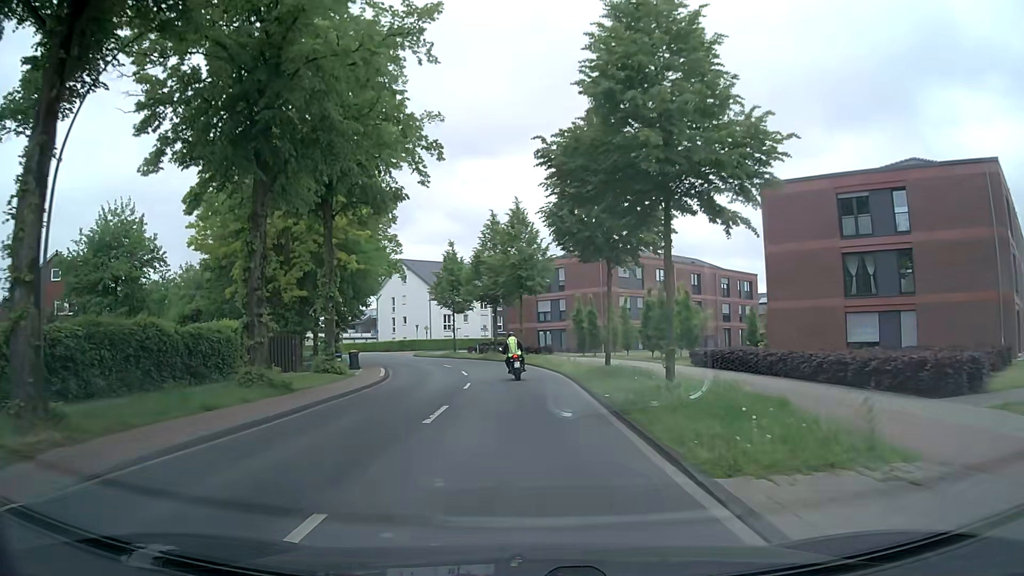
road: secondary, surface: asphalt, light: Day
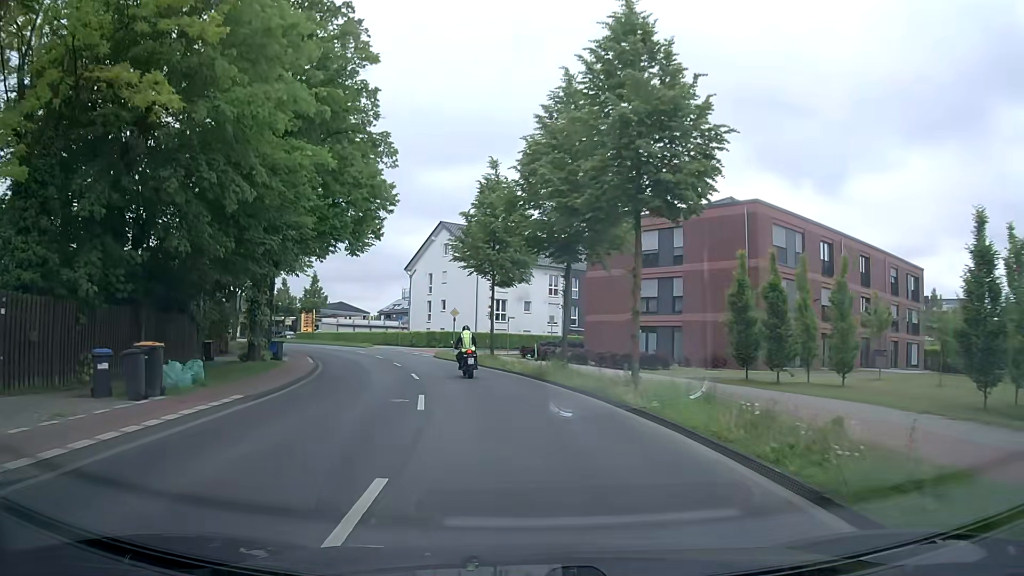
(-0.9, +26.0) m; -6°
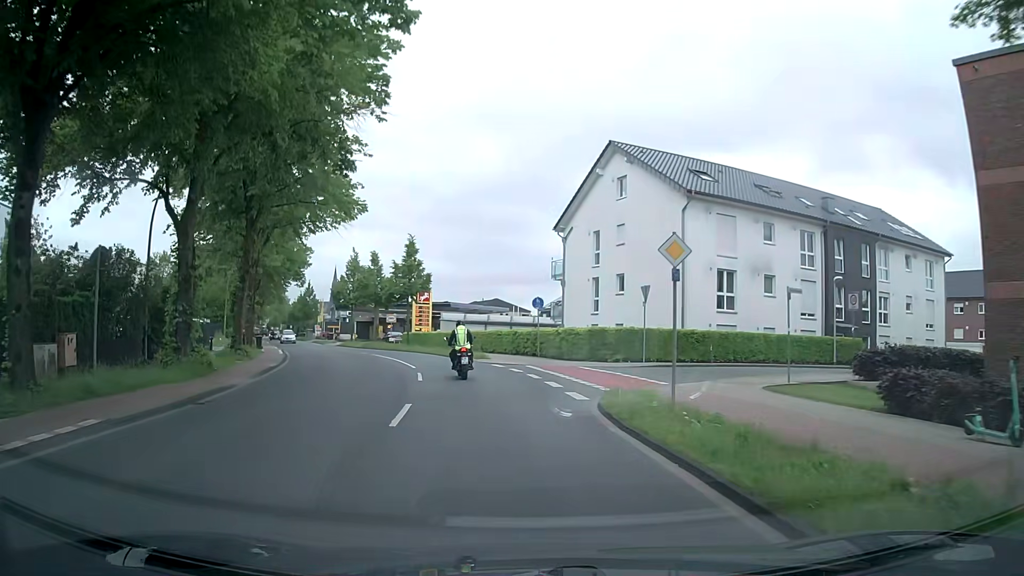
(-3.3, +29.8) m; -15°
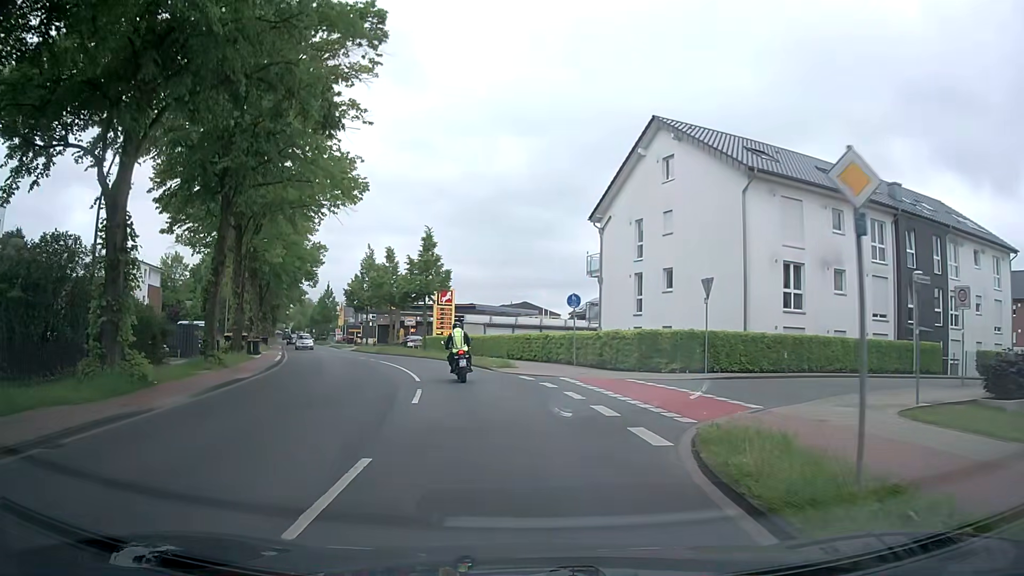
(0.0, +5.6) m; -2°
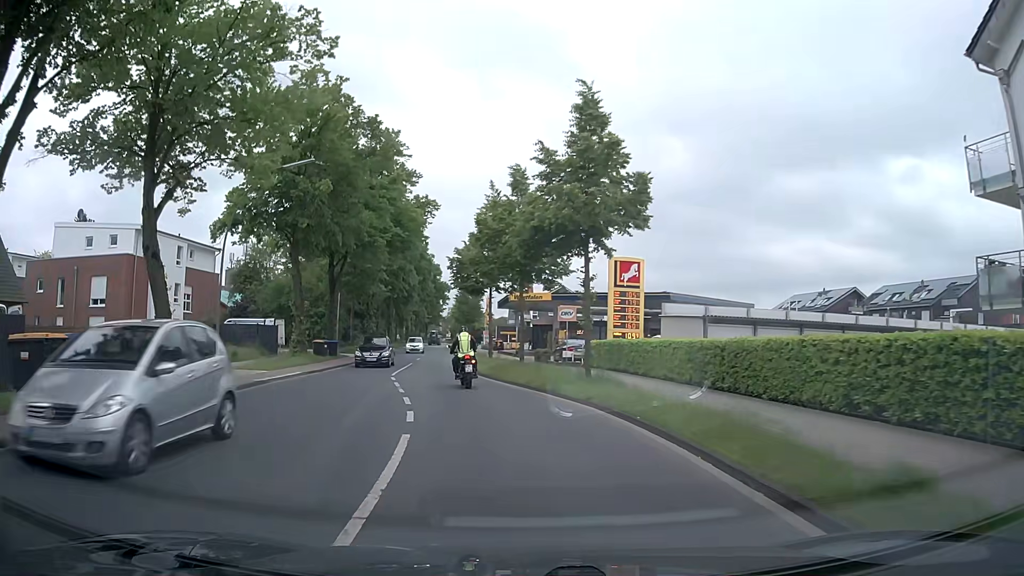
(-2.9, +26.4) m; -13°
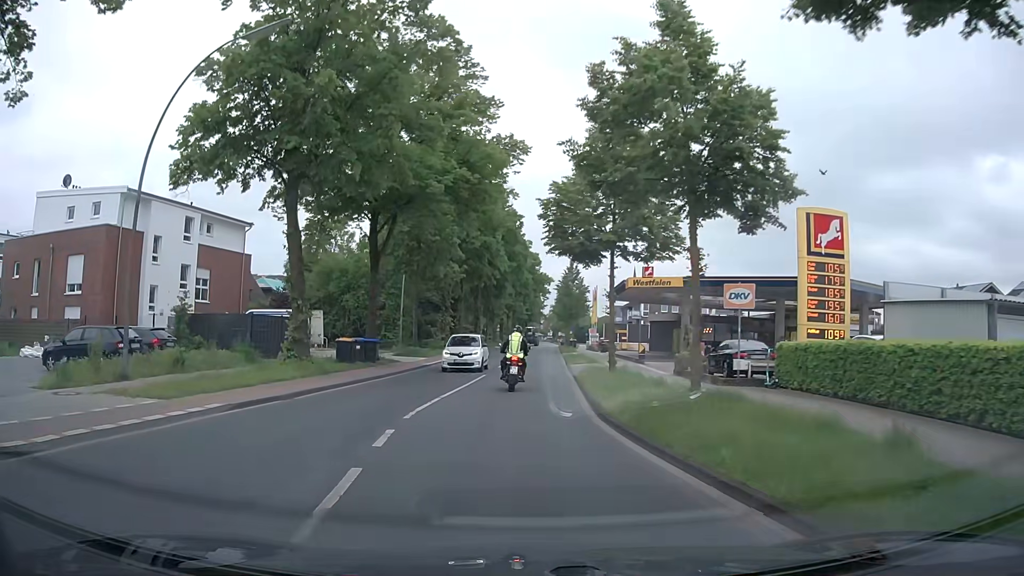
(-1.3, +14.2) m; -10°
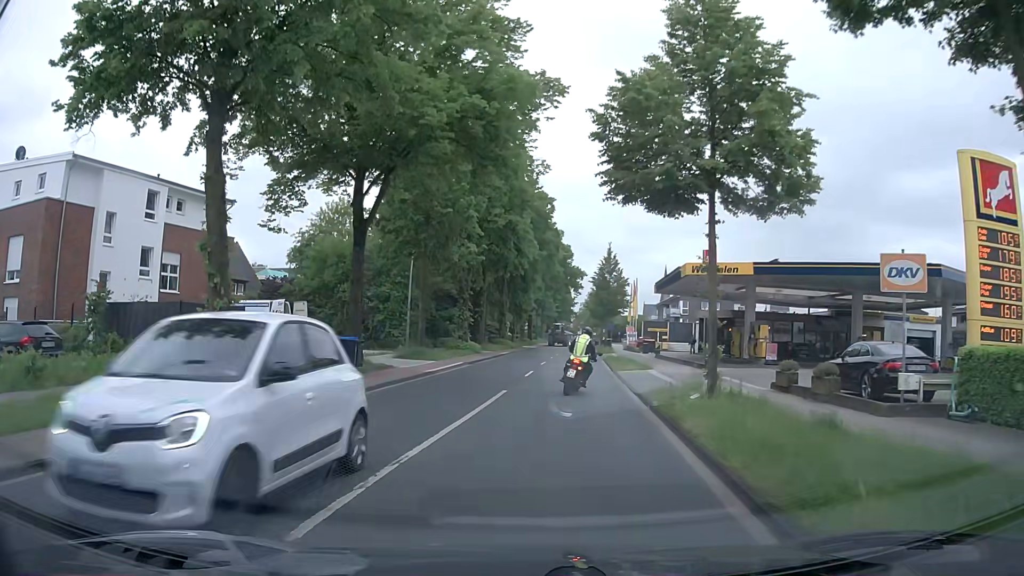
(-0.2, +8.2) m; -2°
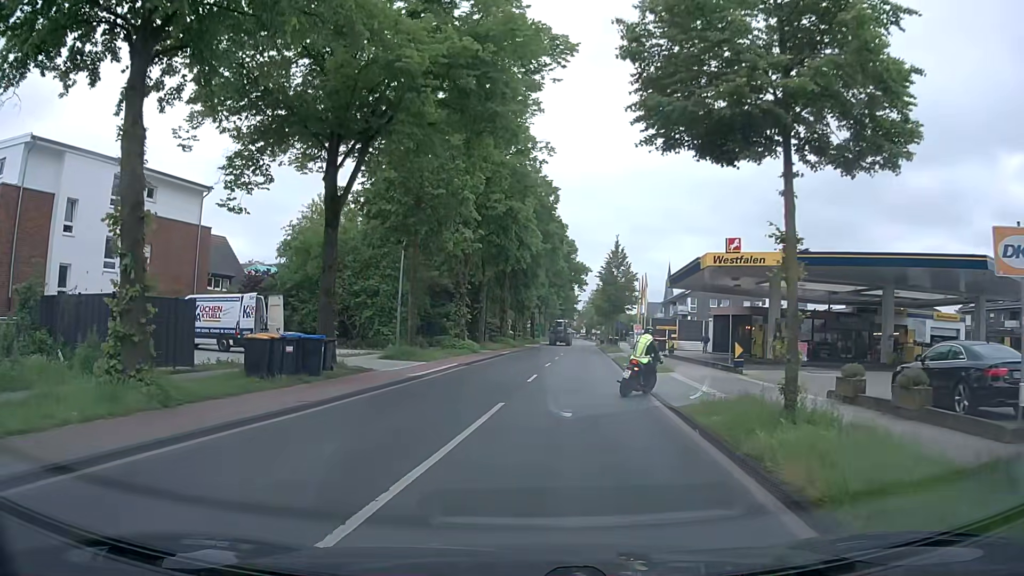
(0.0, +3.7) m; -1°
